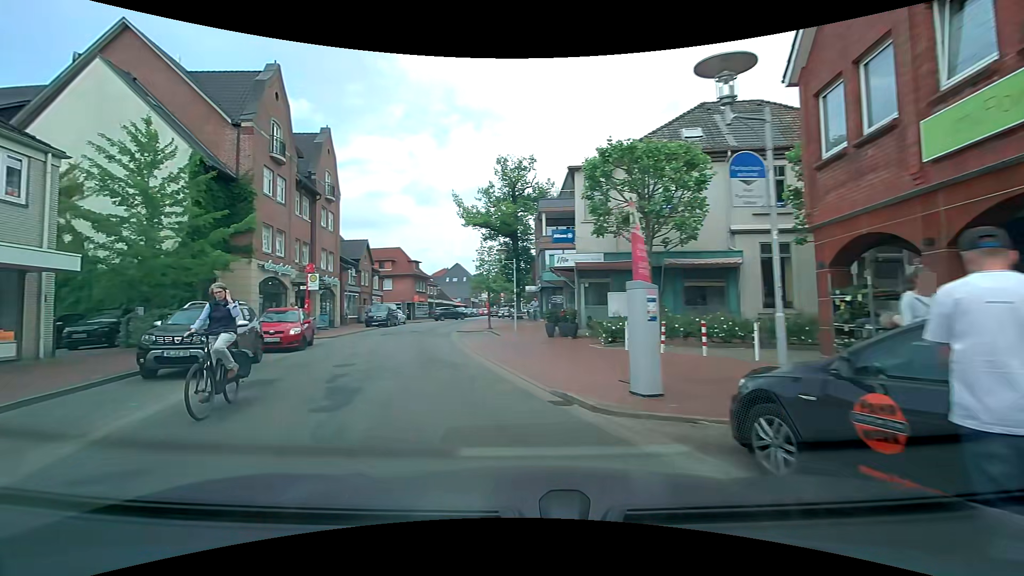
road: unclassified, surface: asphalt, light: Day
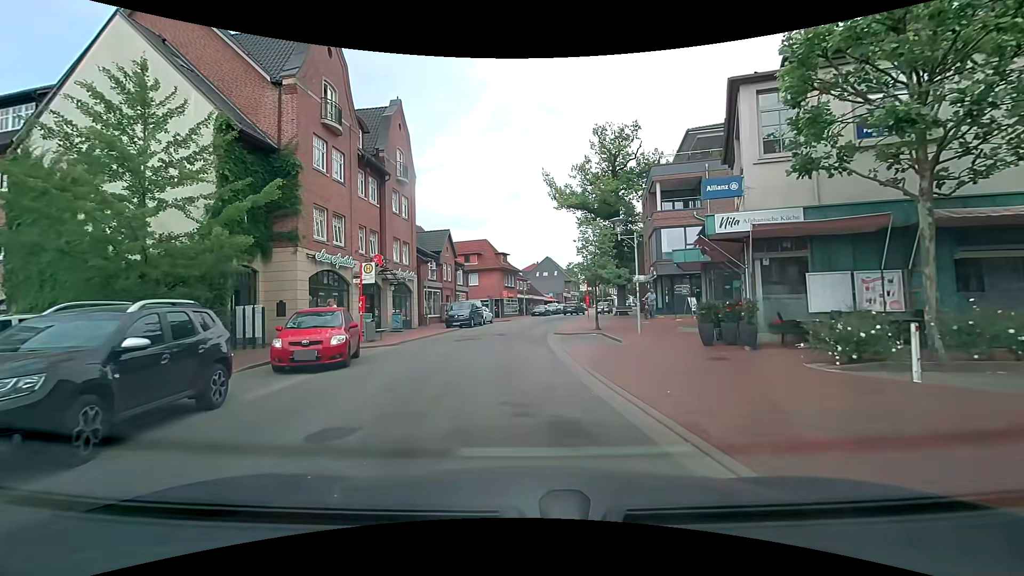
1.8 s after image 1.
(-1.0, +7.3) m; -9°
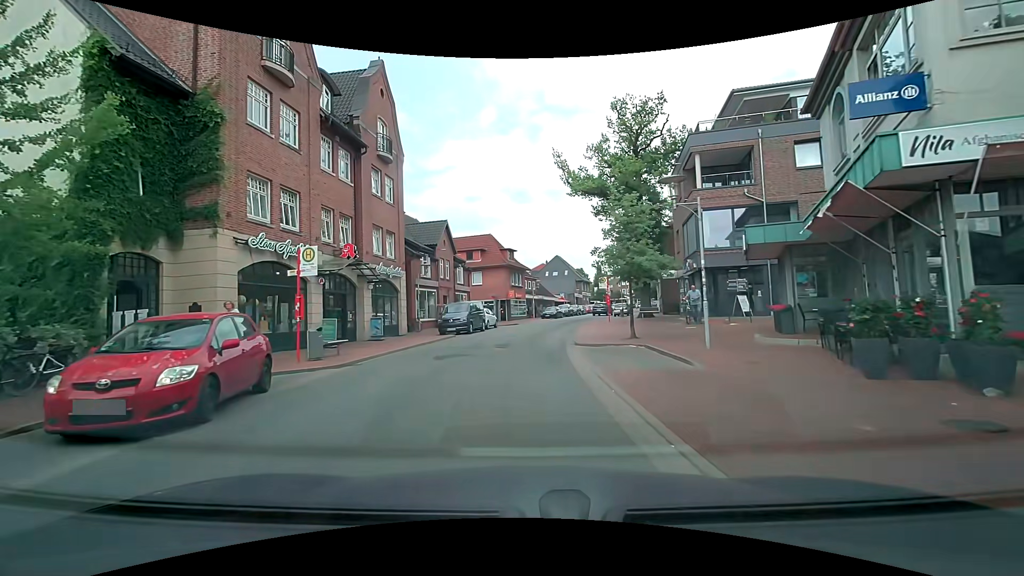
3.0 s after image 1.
(-0.1, +6.3) m; -2°
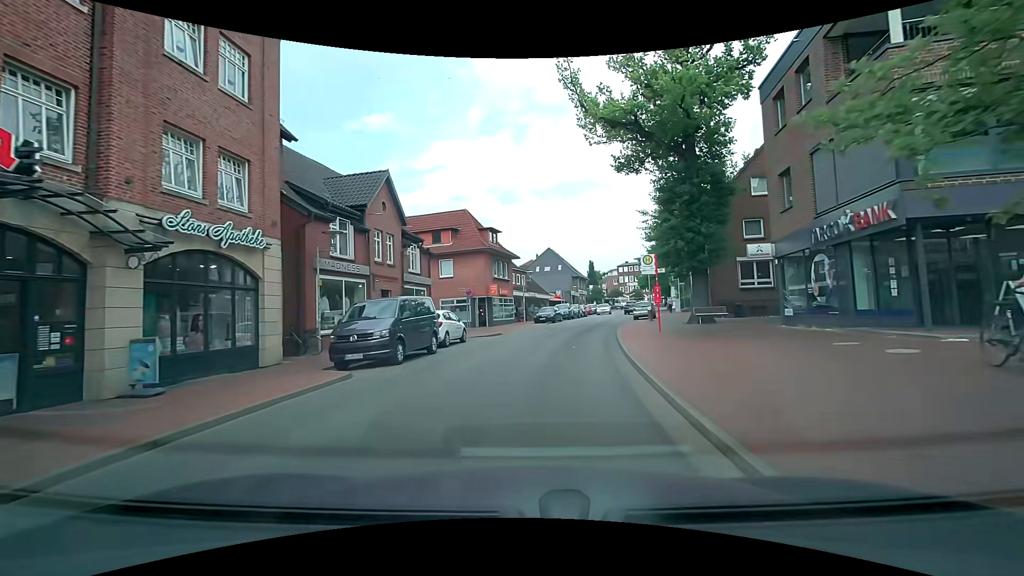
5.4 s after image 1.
(0.0, +15.2) m; +2°
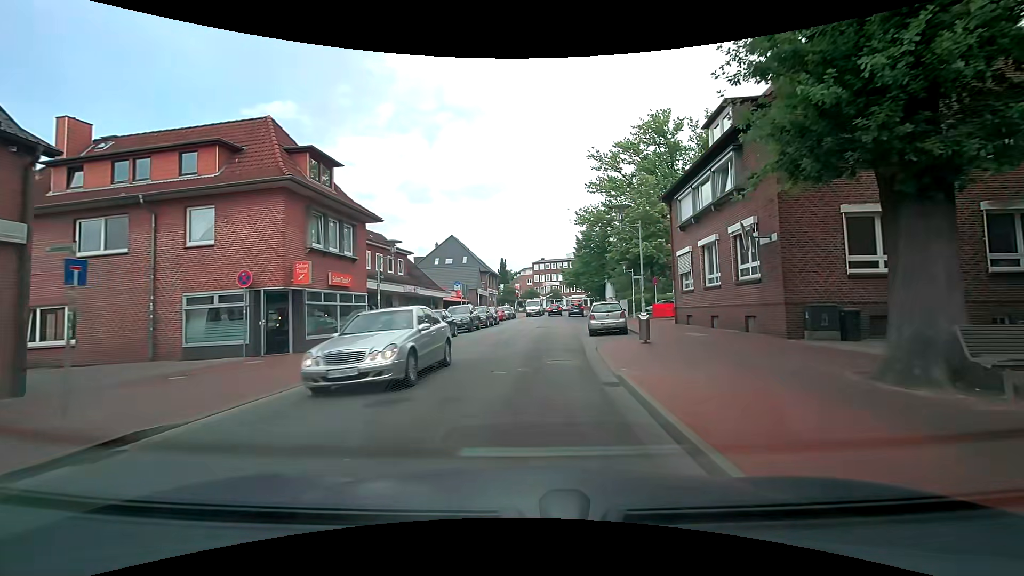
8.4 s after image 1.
(+1.8, +20.4) m; +10°
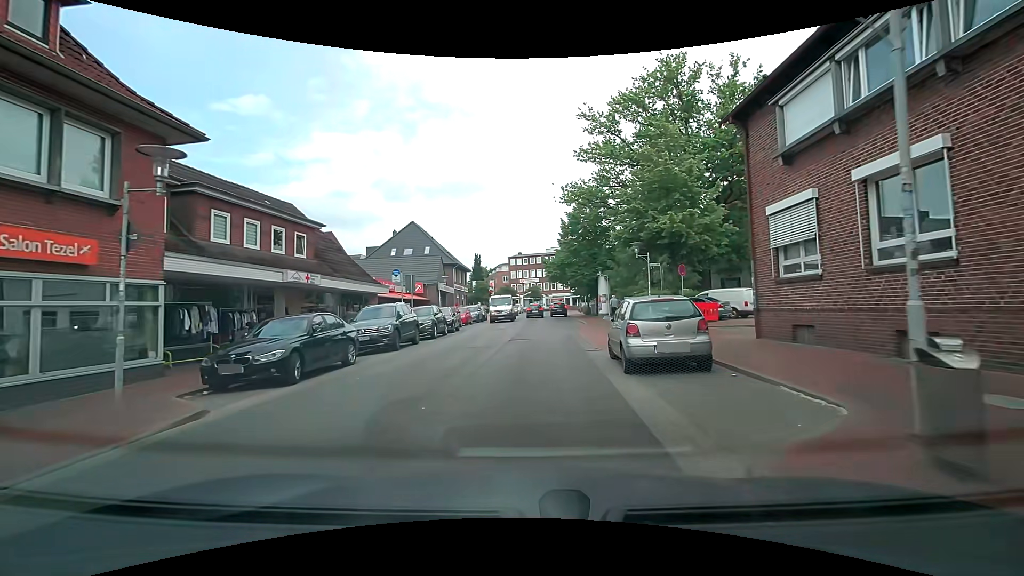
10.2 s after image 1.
(+0.3, +12.1) m; +3°
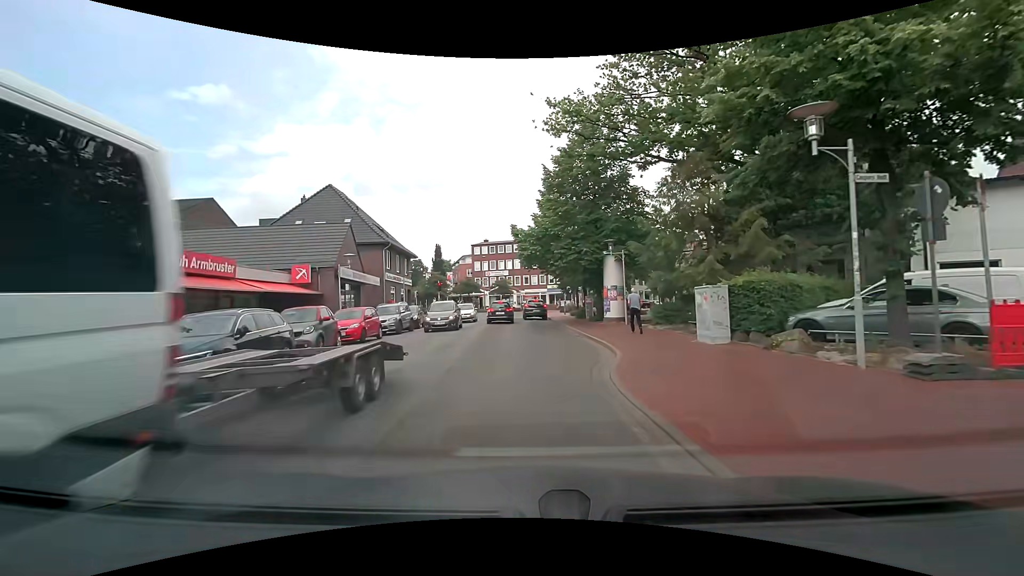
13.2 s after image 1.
(+0.7, +19.0) m; +5°
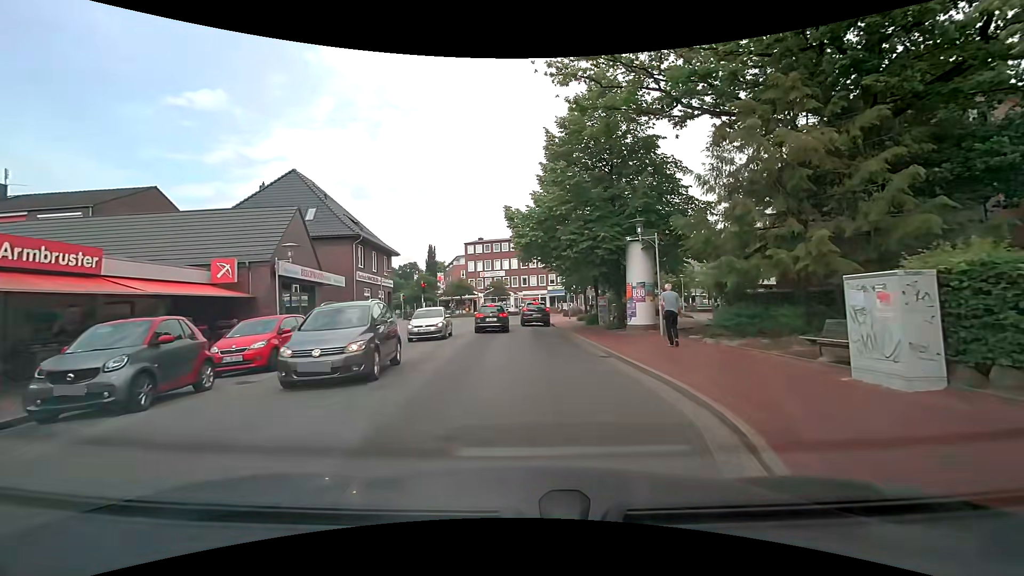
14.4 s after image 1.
(-0.1, +6.9) m; -1°
